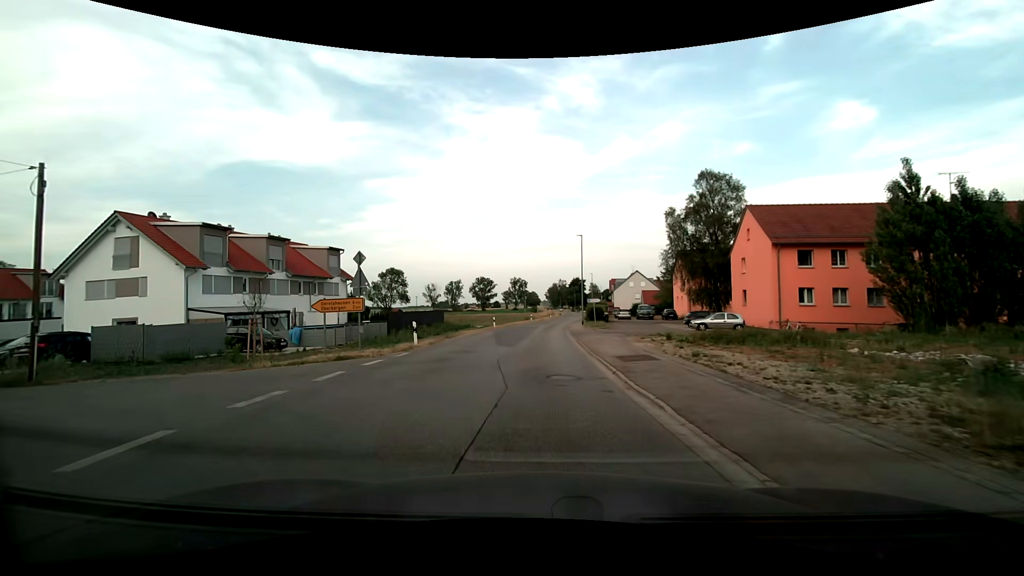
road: secondary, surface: asphalt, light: Day
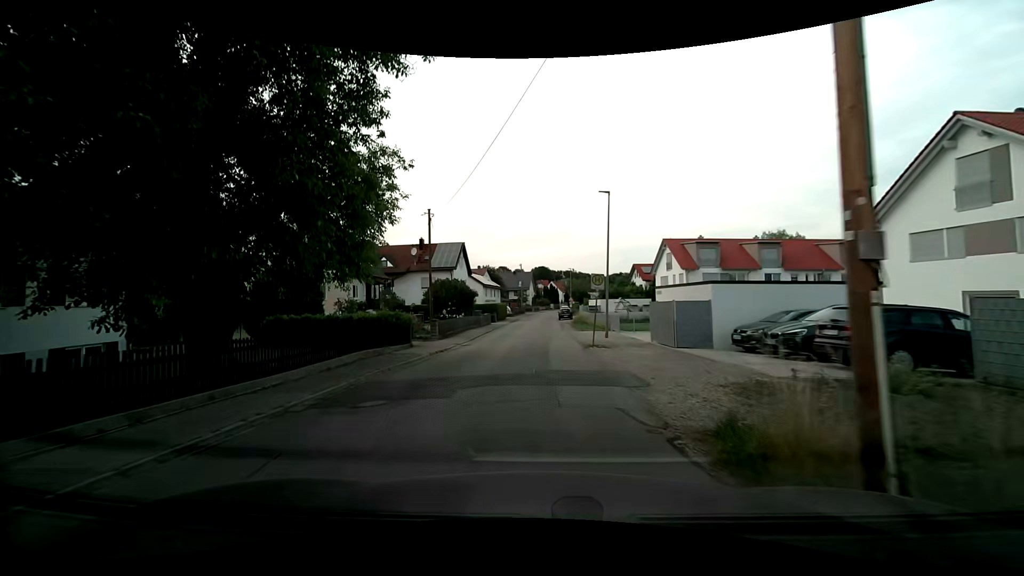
(-10.7, +13.1) m; -77°
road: residential
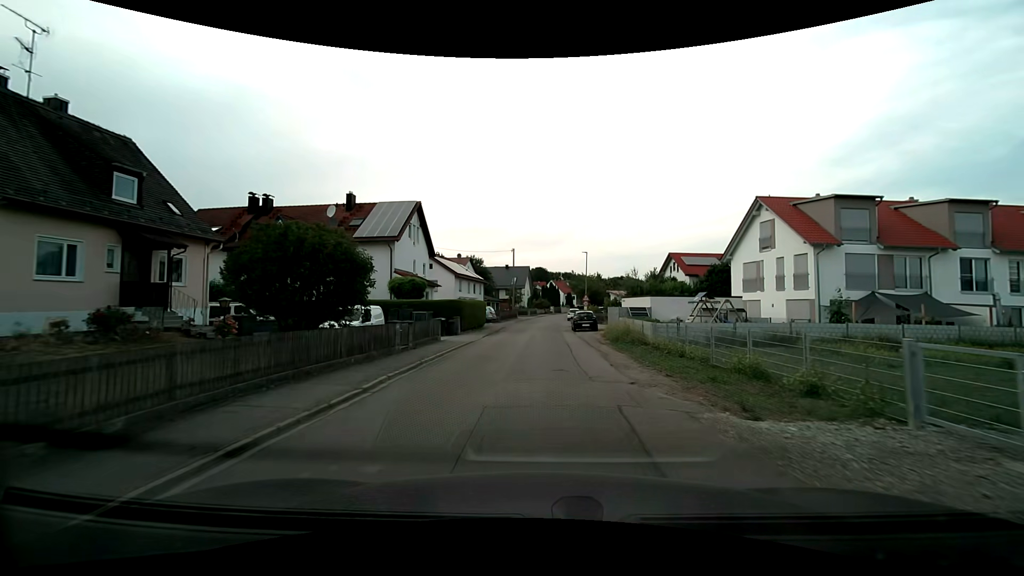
(-0.3, +26.8) m; 0°
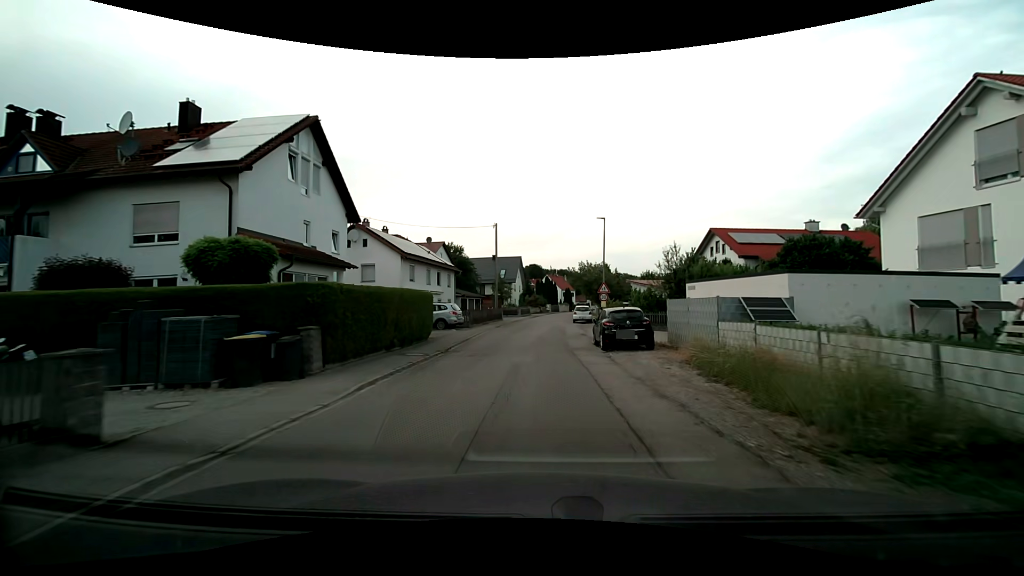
(+0.3, +18.7) m; +1°
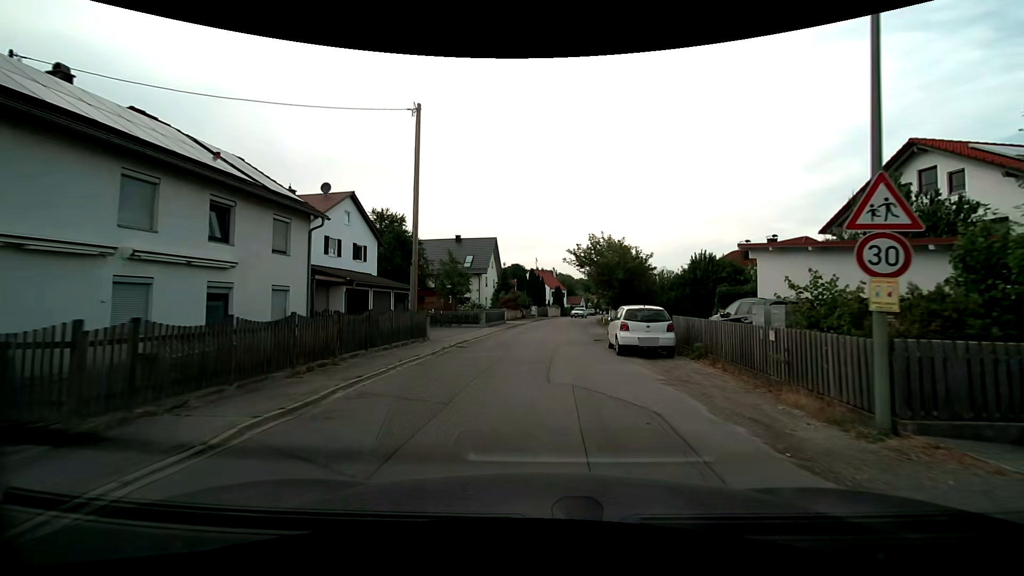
(0.0, +28.1) m; +1°
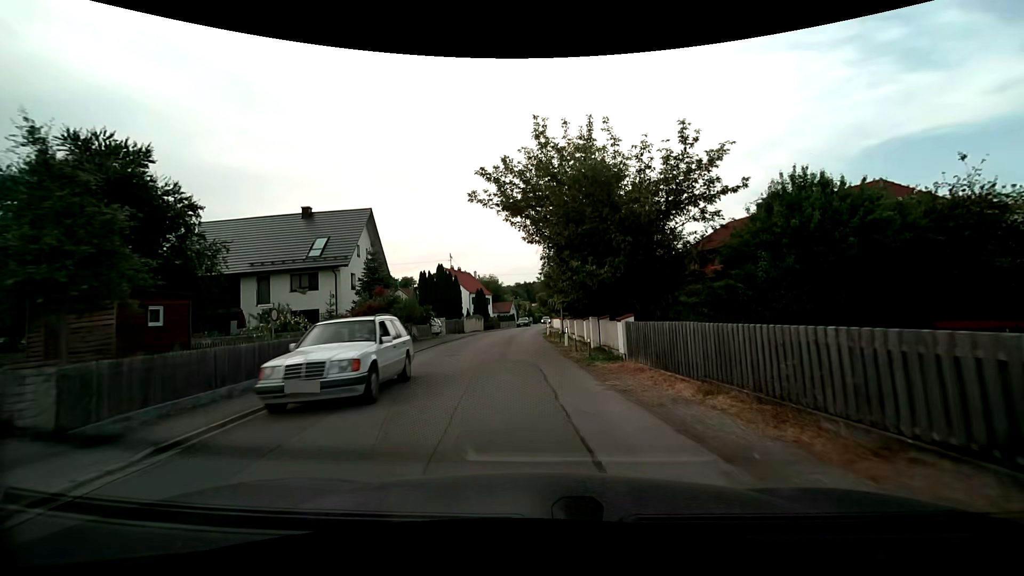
(+1.9, +25.4) m; +10°
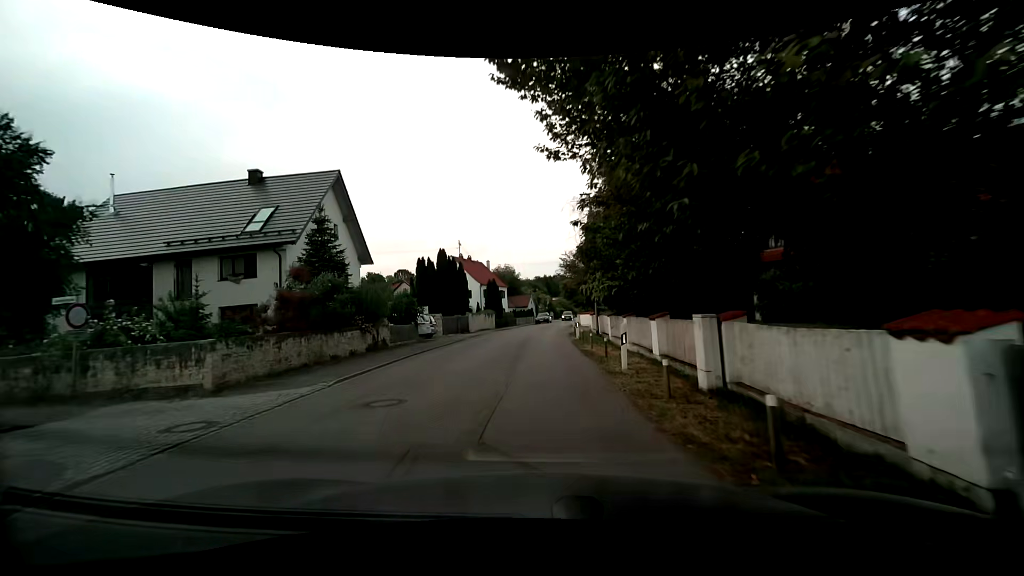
(-0.3, +10.4) m; -3°
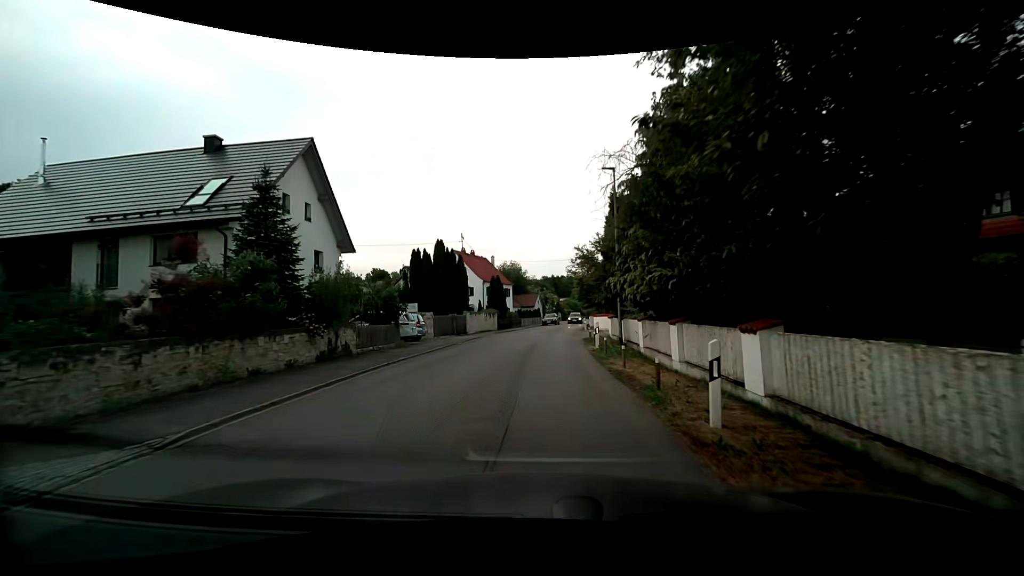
(-0.1, +5.3) m; -1°
(0, +10) (+1, +20) (+1, +30) (+2, +40) (+3, +50) (+5, +60) (+6, +70) (+8, +79) (+10, +89) (+11, +99) m
